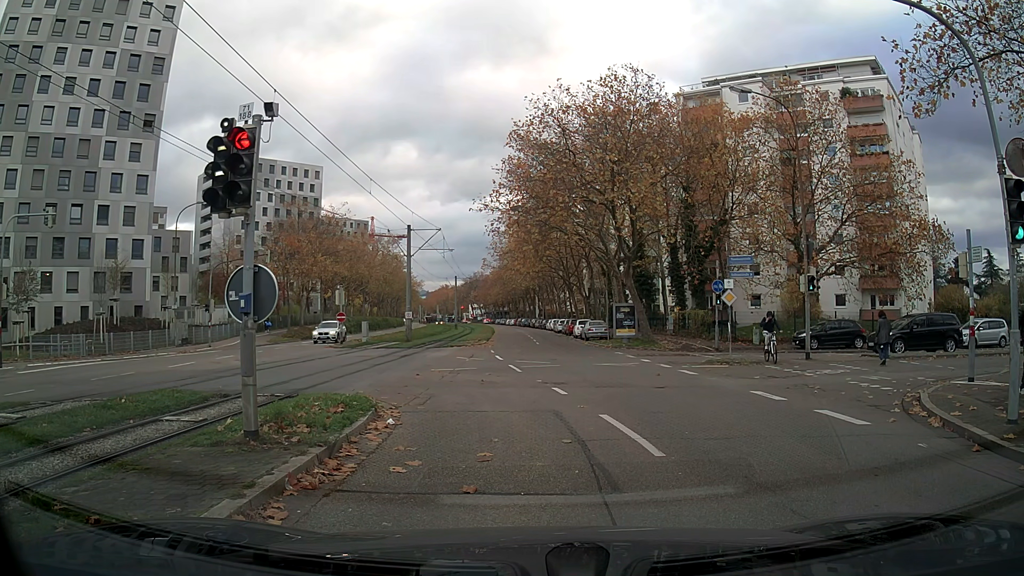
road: tertiary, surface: asphalt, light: Day
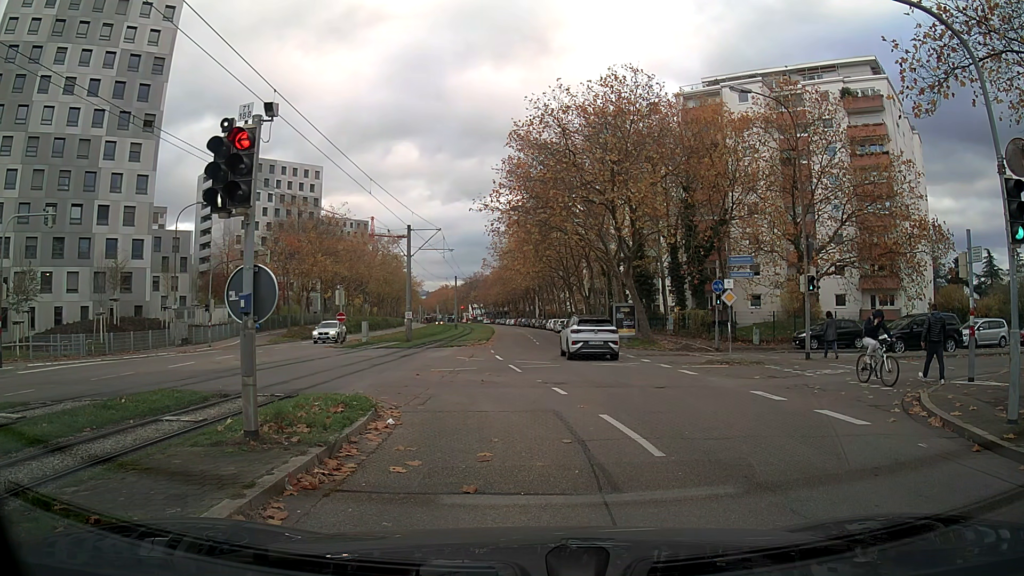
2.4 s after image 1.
(0.0, 0.0) m; 0°
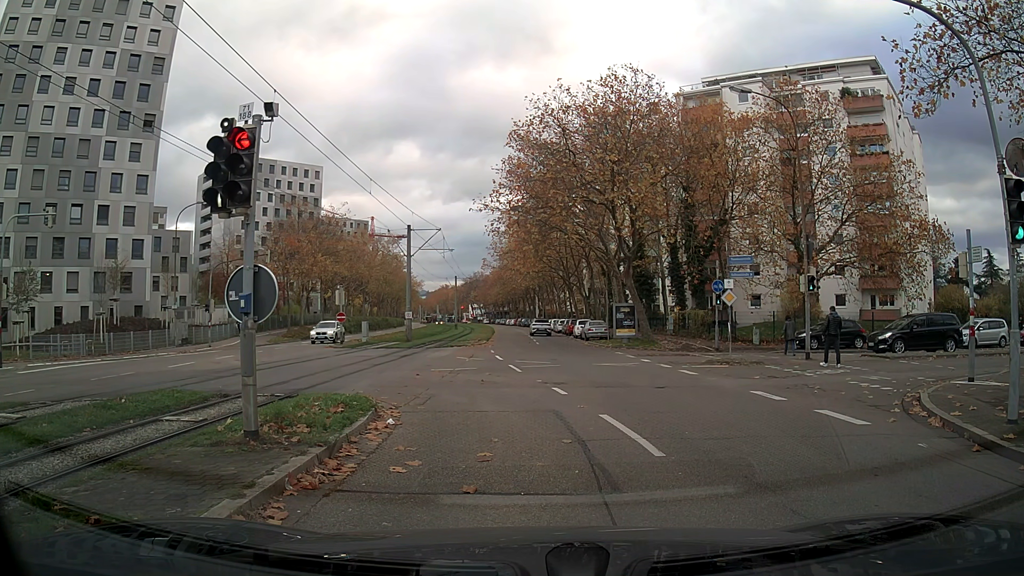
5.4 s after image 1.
(0.0, 0.0) m; 0°
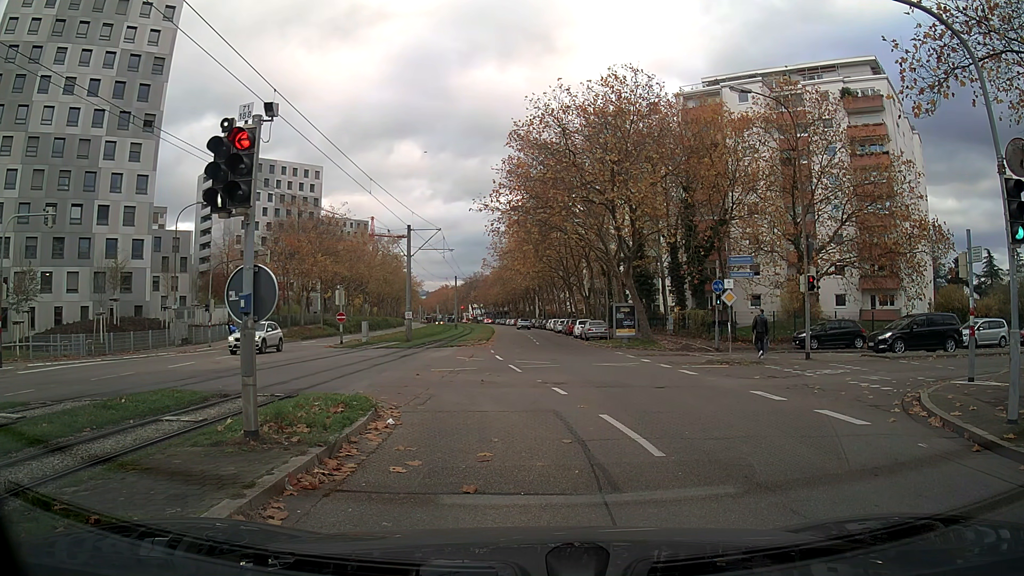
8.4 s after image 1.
(0.0, 0.0) m; 0°
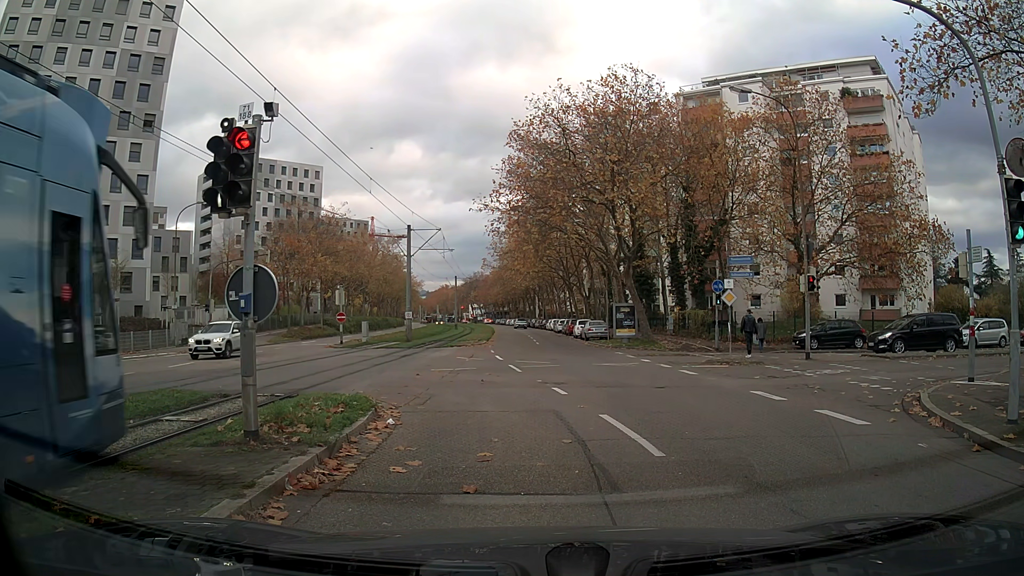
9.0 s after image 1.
(0.0, 0.0) m; 0°
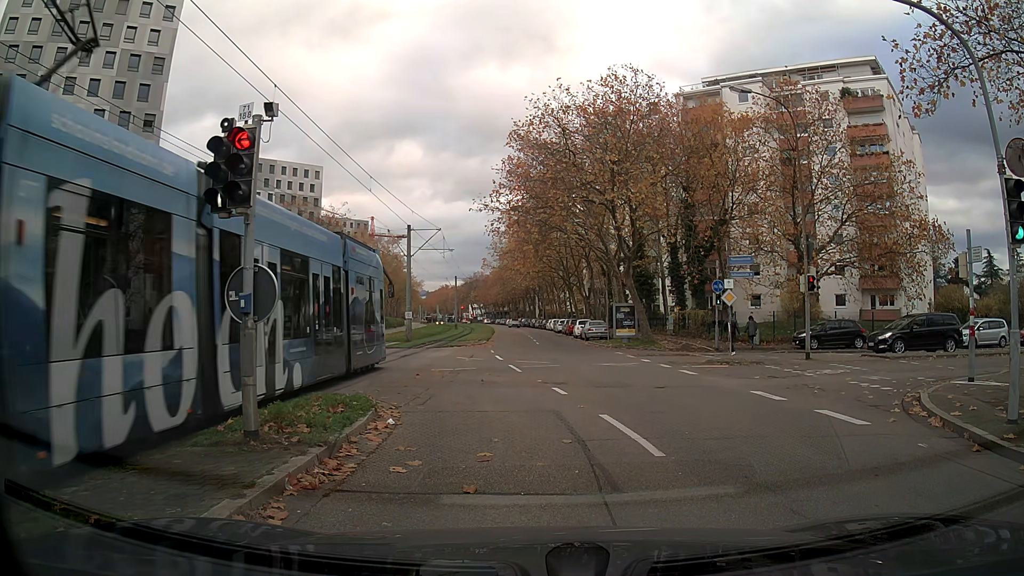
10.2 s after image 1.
(0.0, 0.0) m; 0°
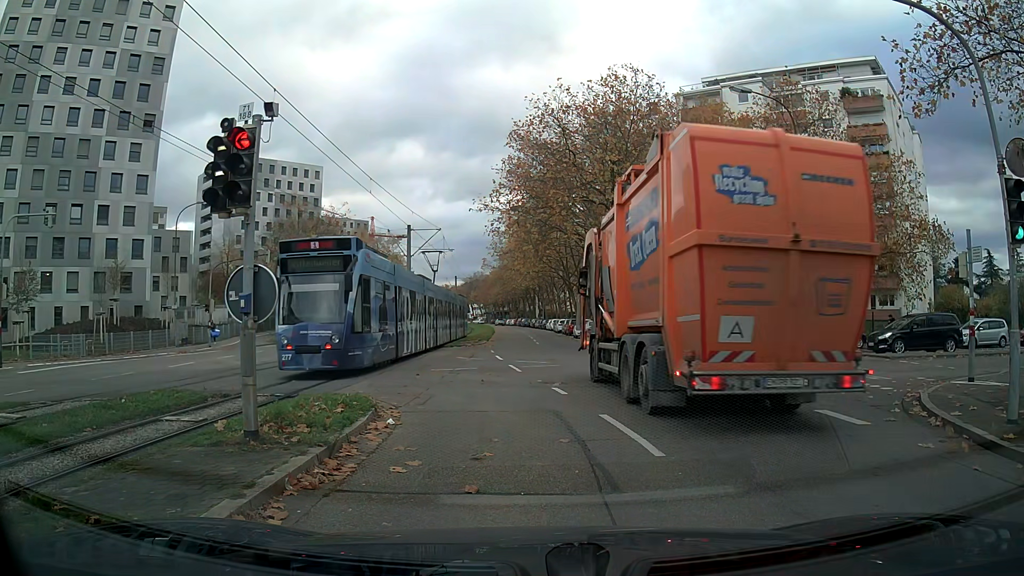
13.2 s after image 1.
(0.0, 0.0) m; 0°
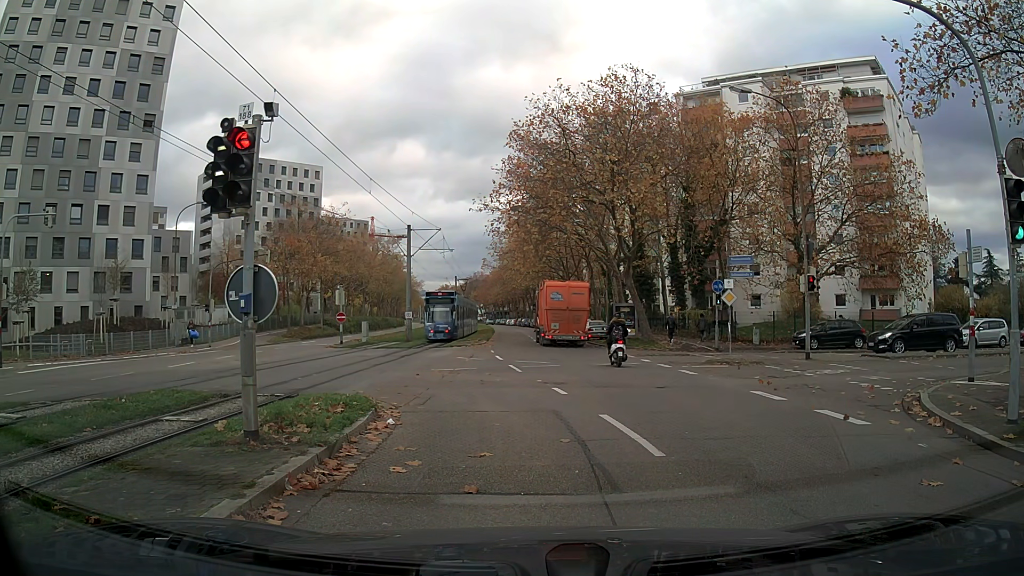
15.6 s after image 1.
(0.0, 0.0) m; 0°
